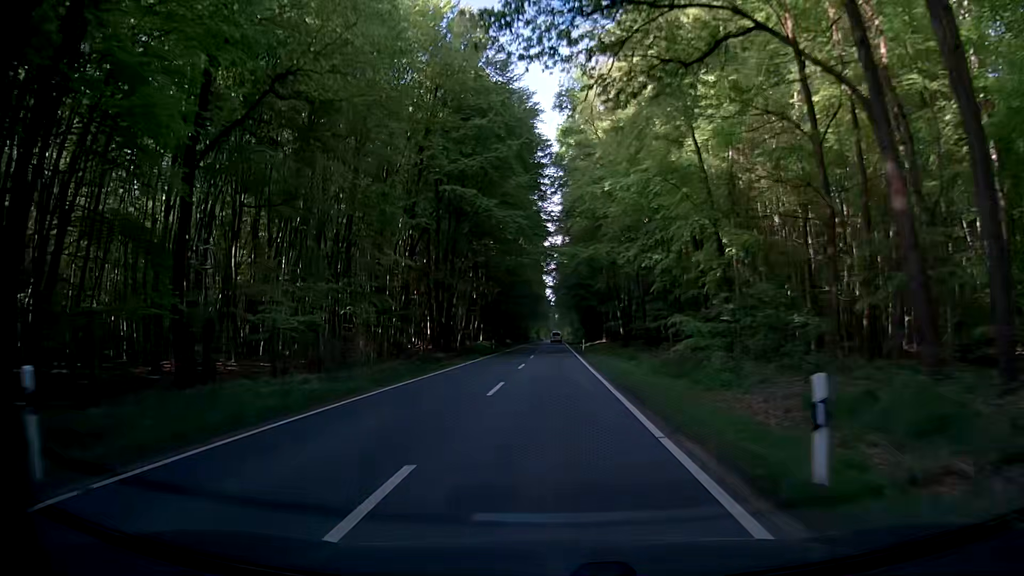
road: secondary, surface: asphalt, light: Day
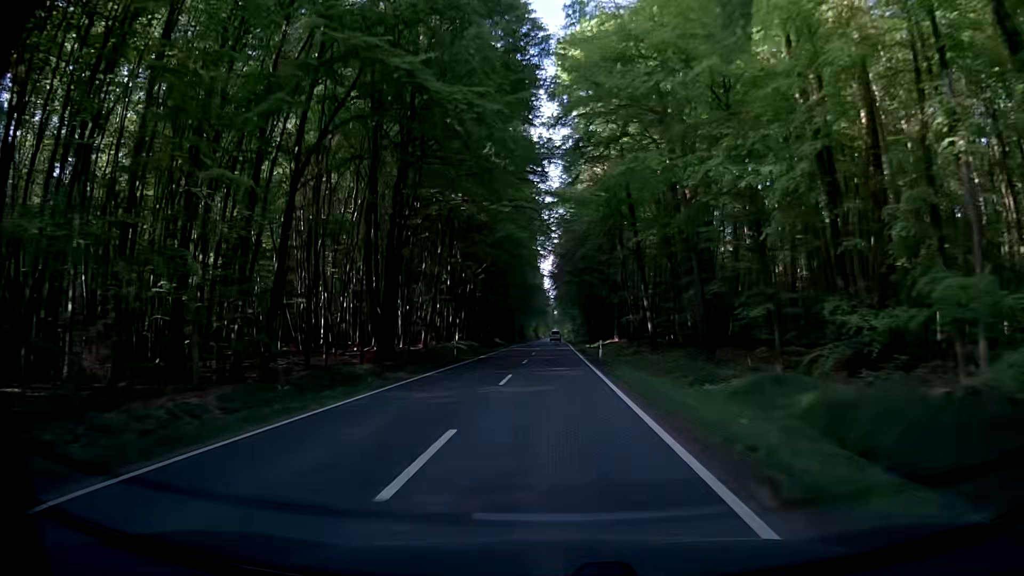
(-0.5, +21.4) m; -1°
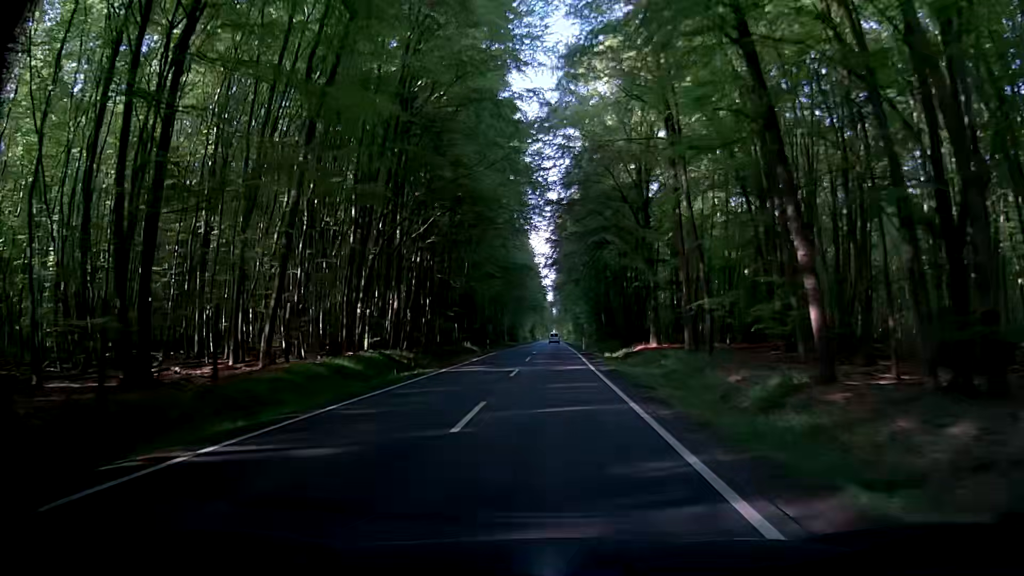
(+0.1, +32.2) m; 0°
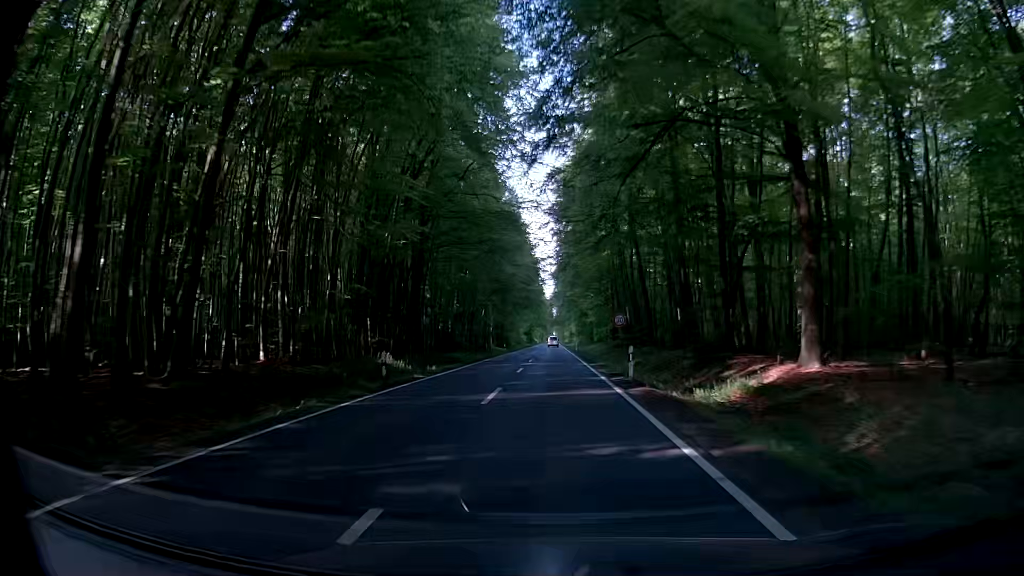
(0.0, +32.2) m; +1°
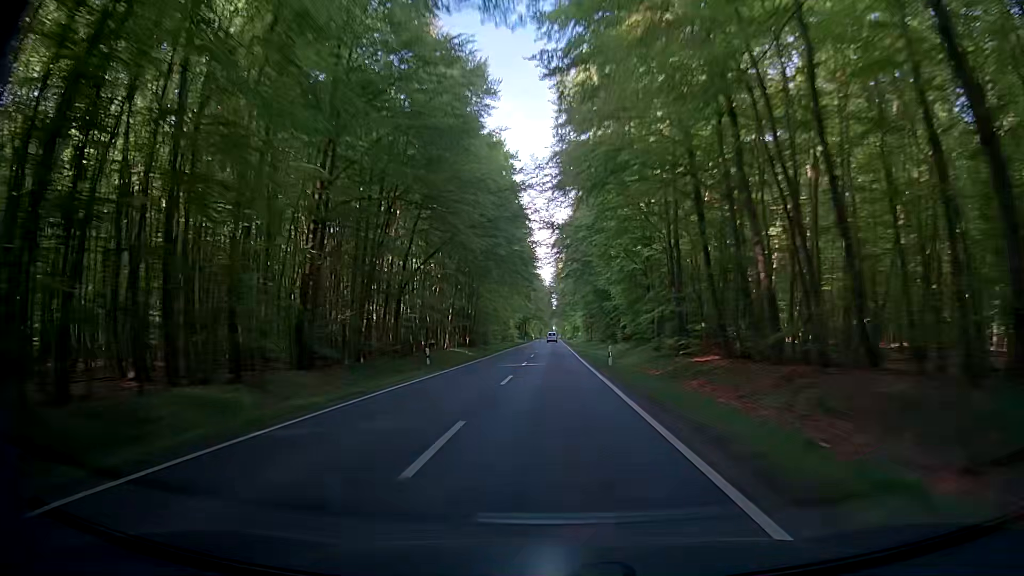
(-1.7, +42.9) m; -1°
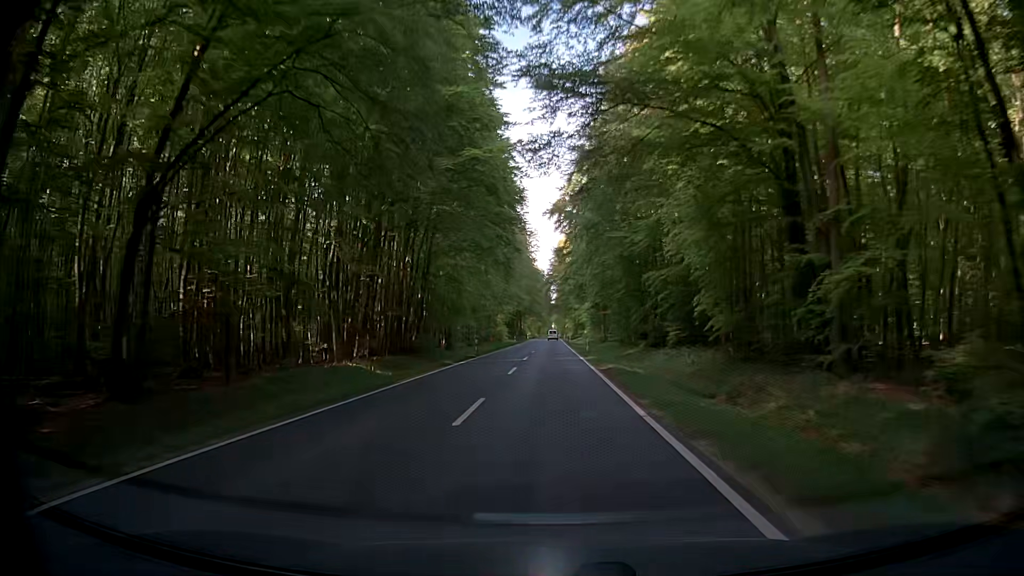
(+0.3, +32.4) m; 0°
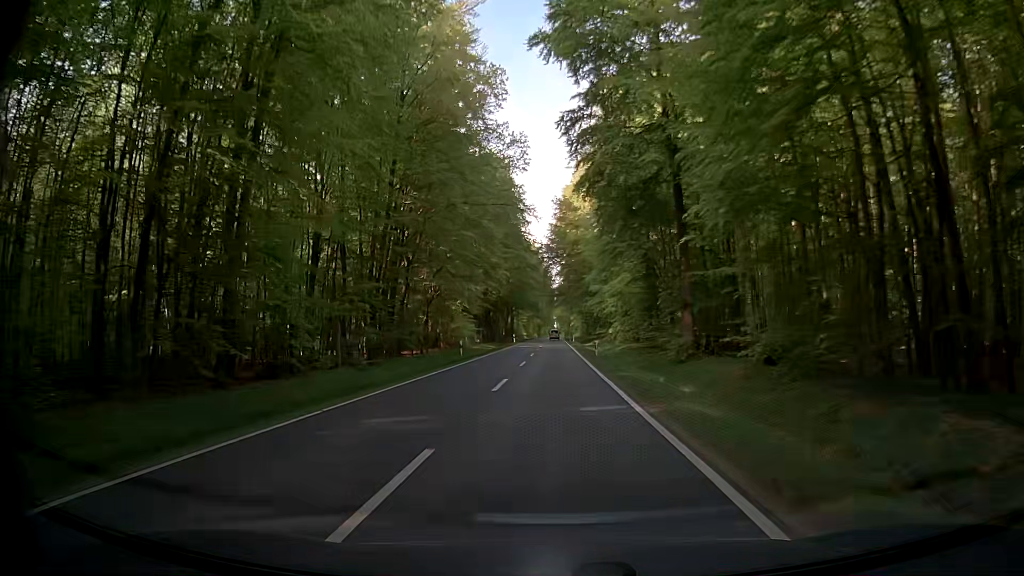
(-0.2, +53.9) m; -1°
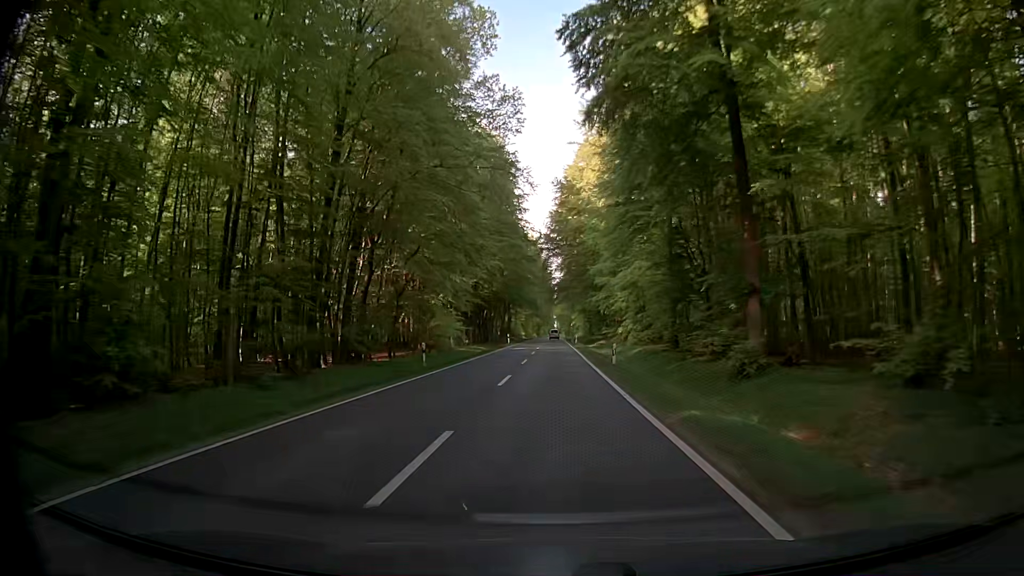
(0.0, +10.8) m; 0°
(0, +10) (+1, +20) (+1, +30) (+1, +40) (+2, +50) (+2, +60) (+2, +70) (+2, +80) (+3, +90) (+3, +100) m
